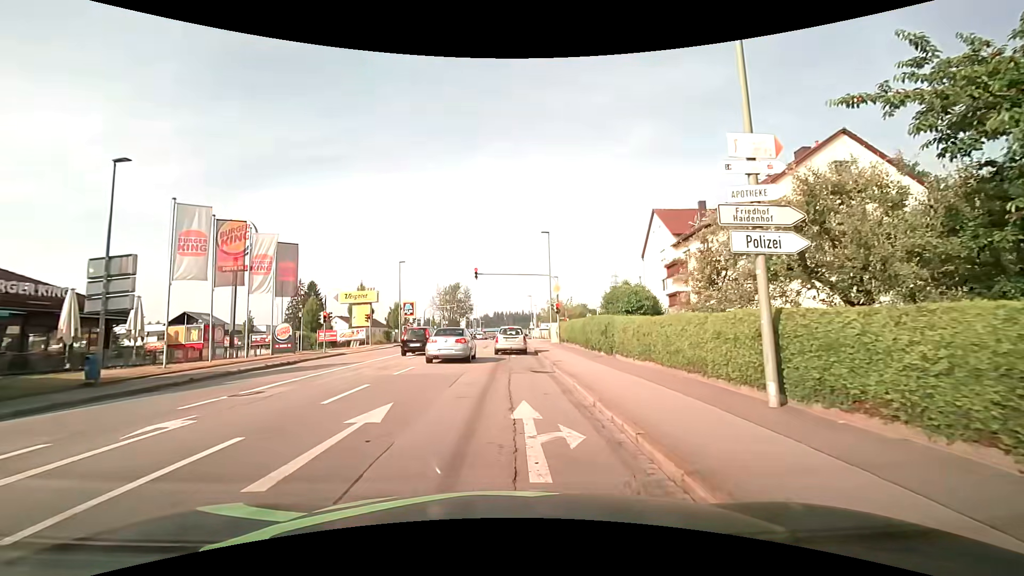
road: tertiary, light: Day
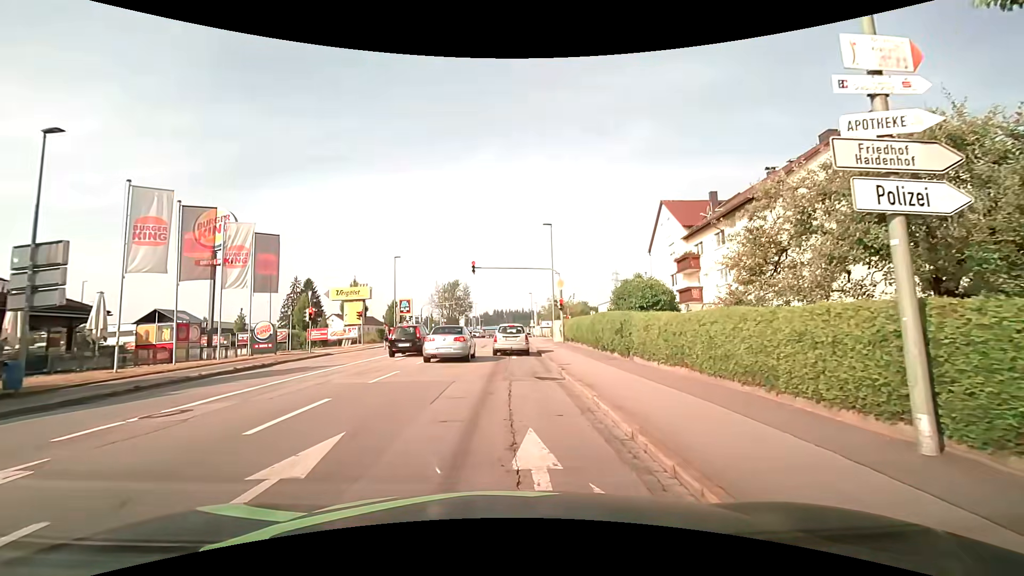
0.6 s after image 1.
(0.0, +2.6) m; 0°
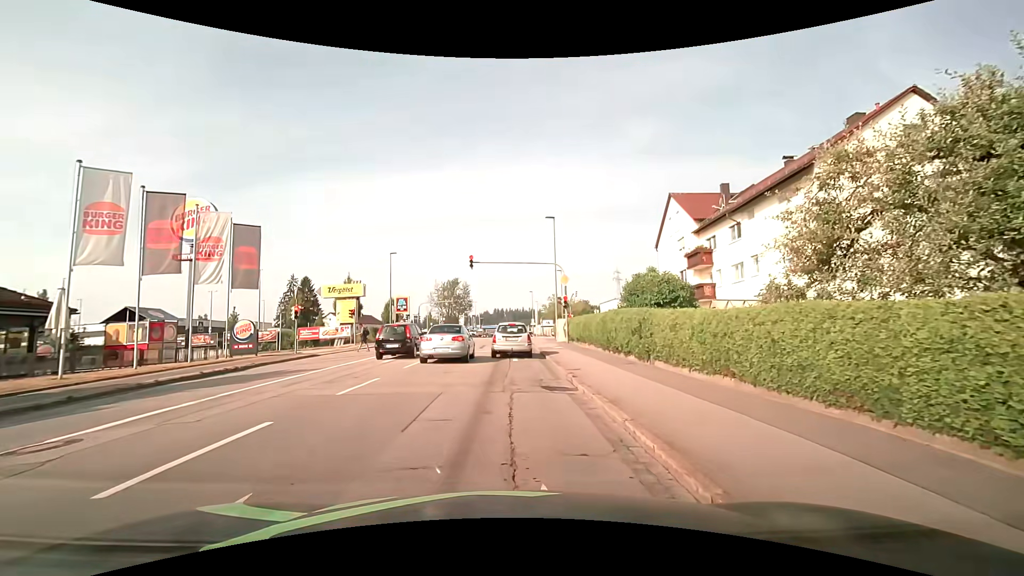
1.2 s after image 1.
(0.0, +2.3) m; 0°
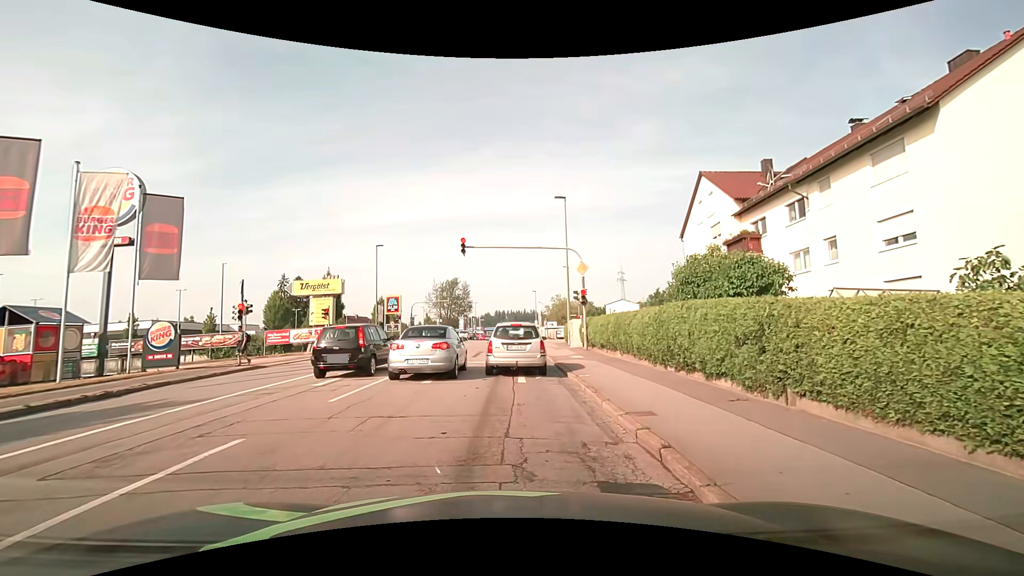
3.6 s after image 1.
(0.0, +6.8) m; 0°
(0, +10) (0, +20) (0, +30) (+1, +40) (+1, +50) (+1, +60) (+1, +70) (+1, +80) (+1, +90) (+1, +100) m
